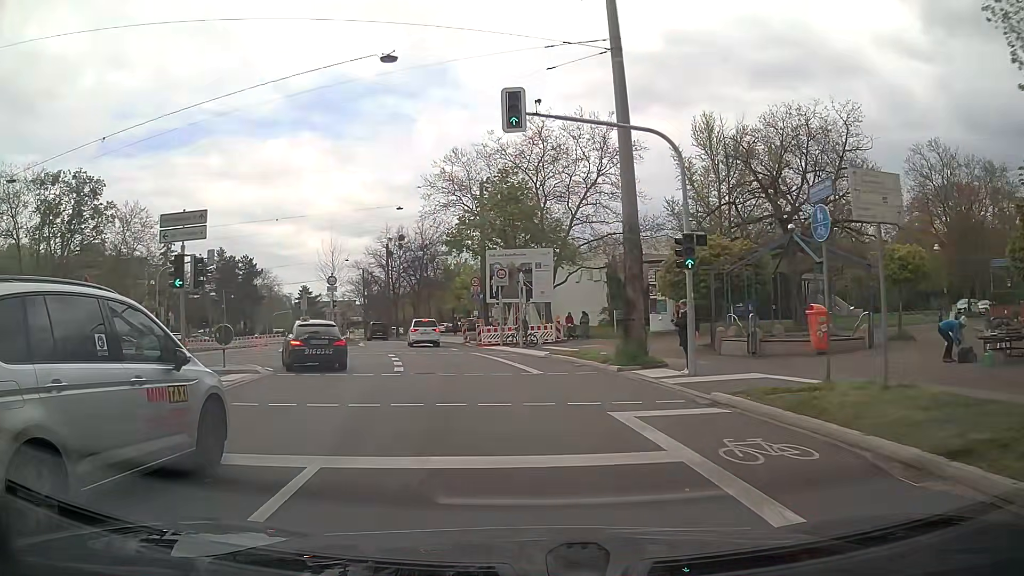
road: secondary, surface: asphalt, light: Day
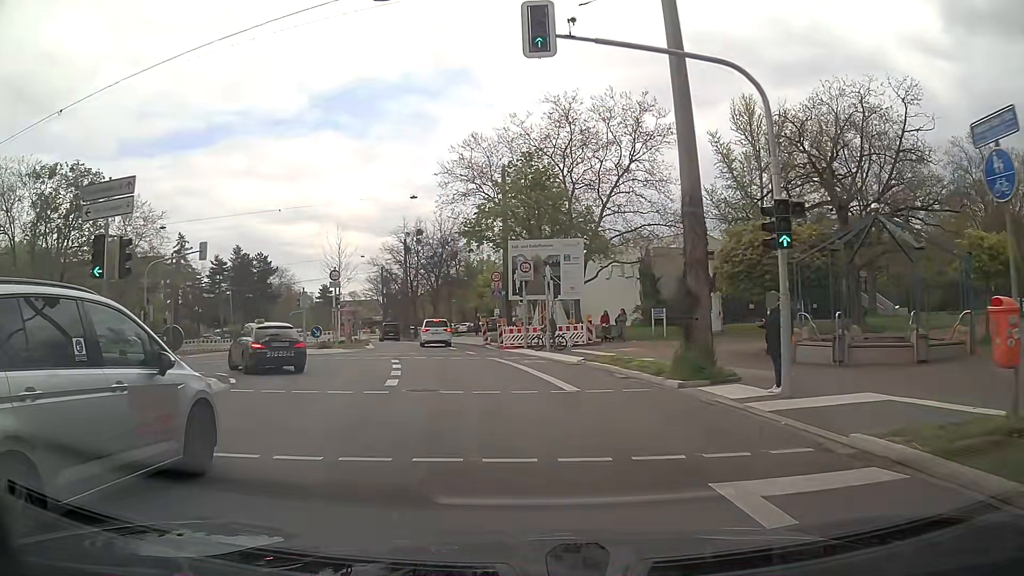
(-0.1, +4.4) m; -3°
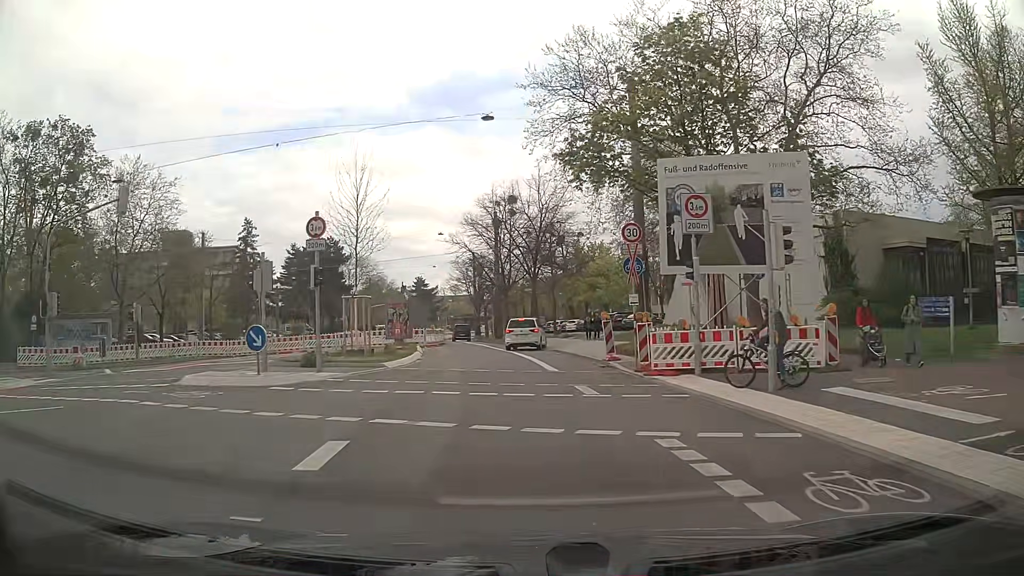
(-1.4, +17.5) m; -9°
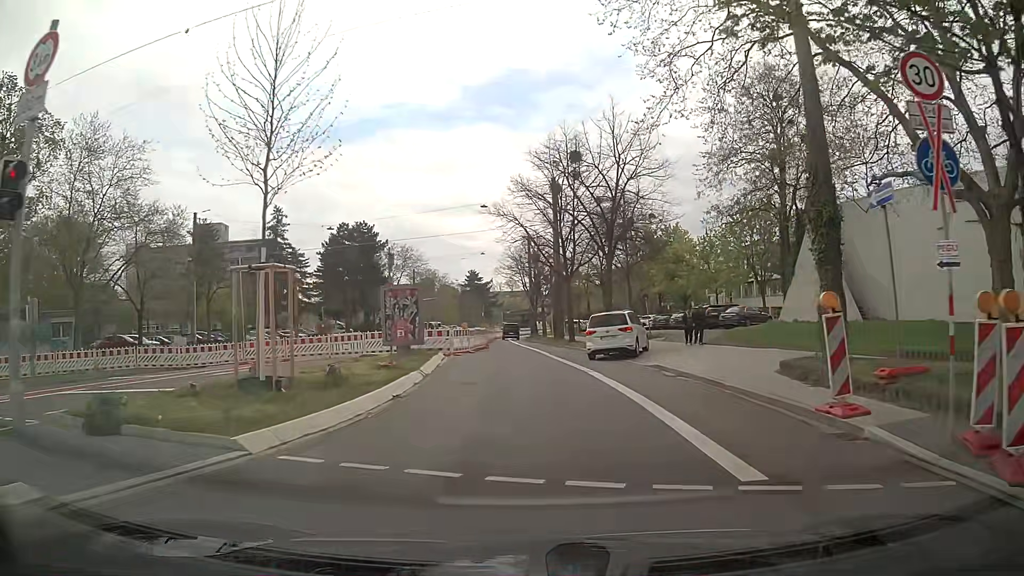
(-0.6, +13.2) m; -5°
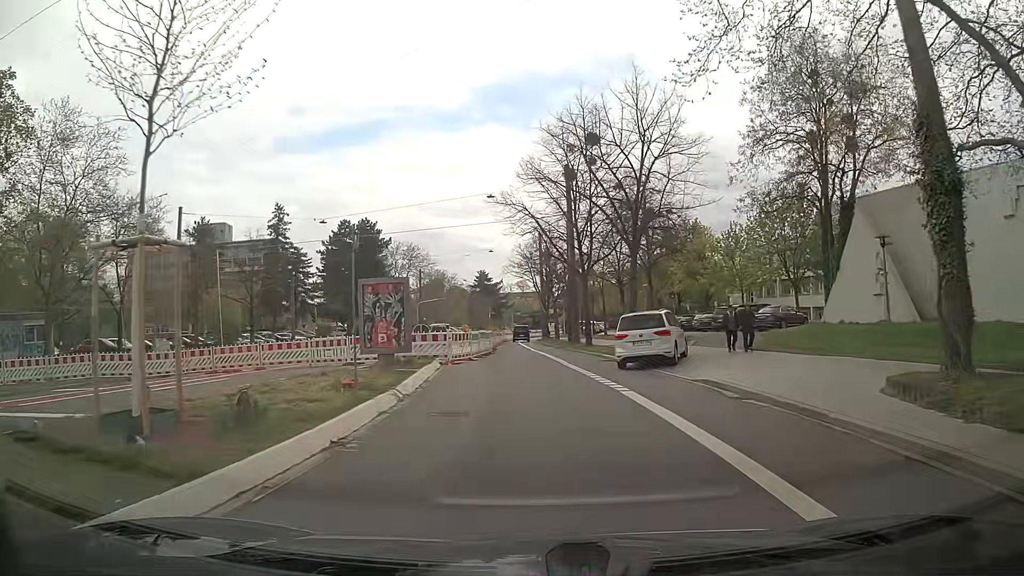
(0.0, +4.4) m; -1°
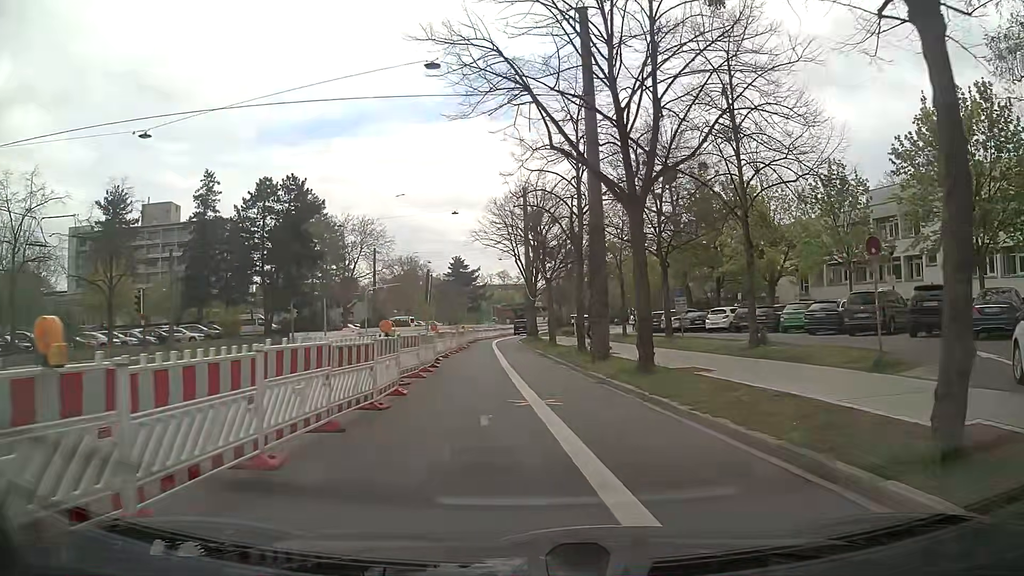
(+0.1, +22.0) m; +2°
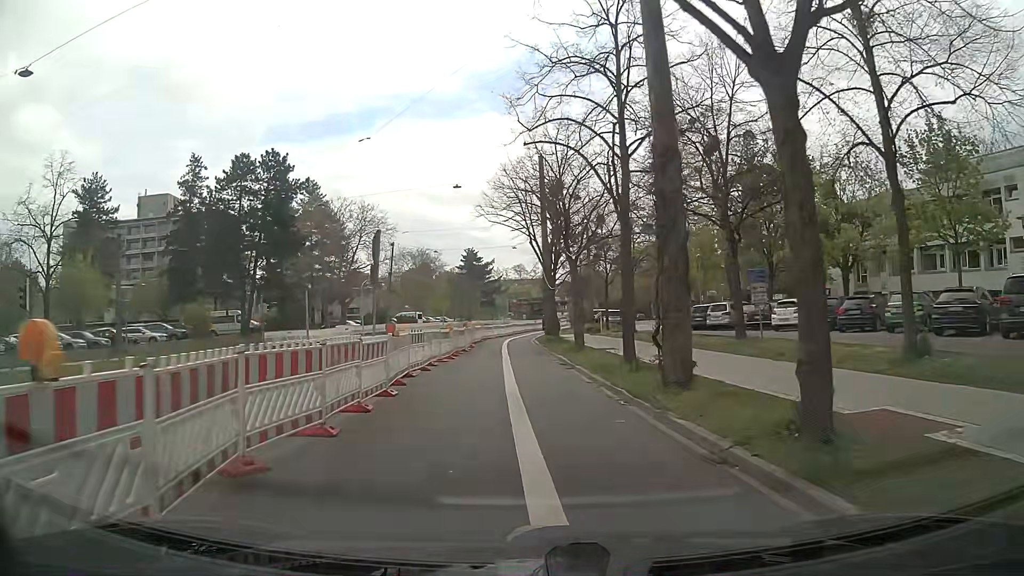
(-0.1, +8.8) m; -2°
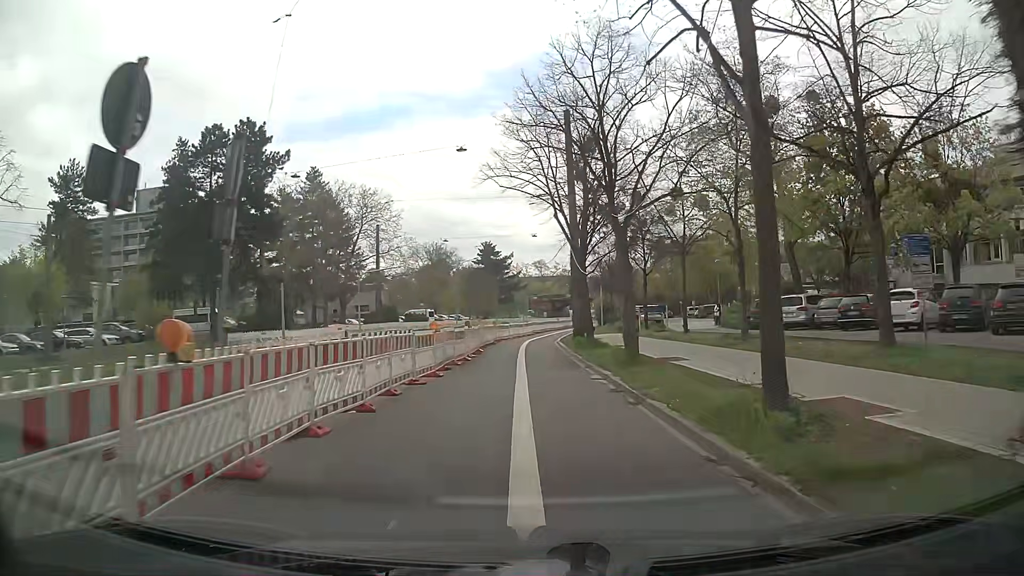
(-0.1, +8.9) m; -2°
(0, +10) (0, +20) (0, +30) (0, +40) (0, +50) (+2, +60) (+3, +70) (+5, +80) (+7, +89) (+8, +99) m
